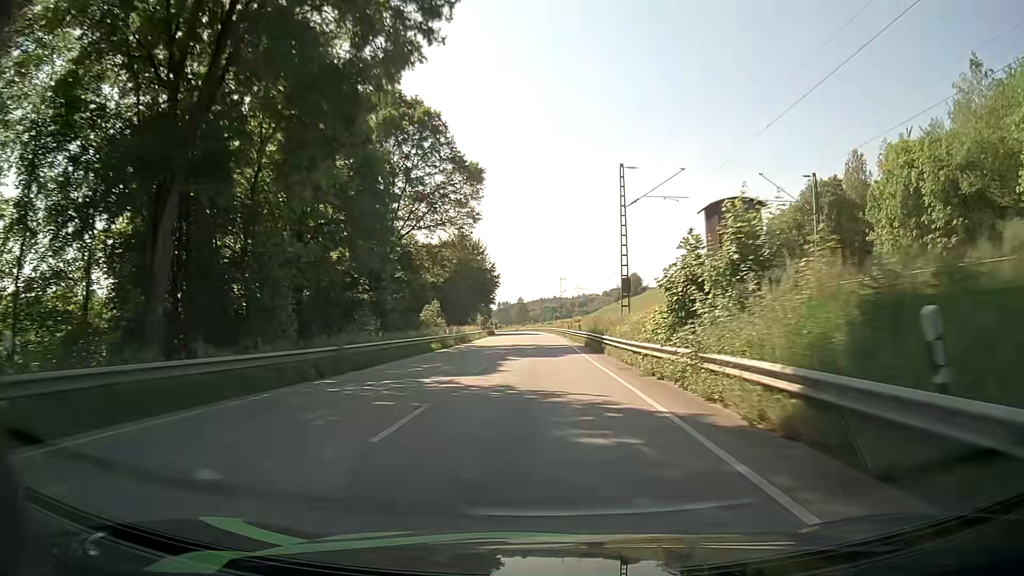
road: primary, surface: asphalt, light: Day
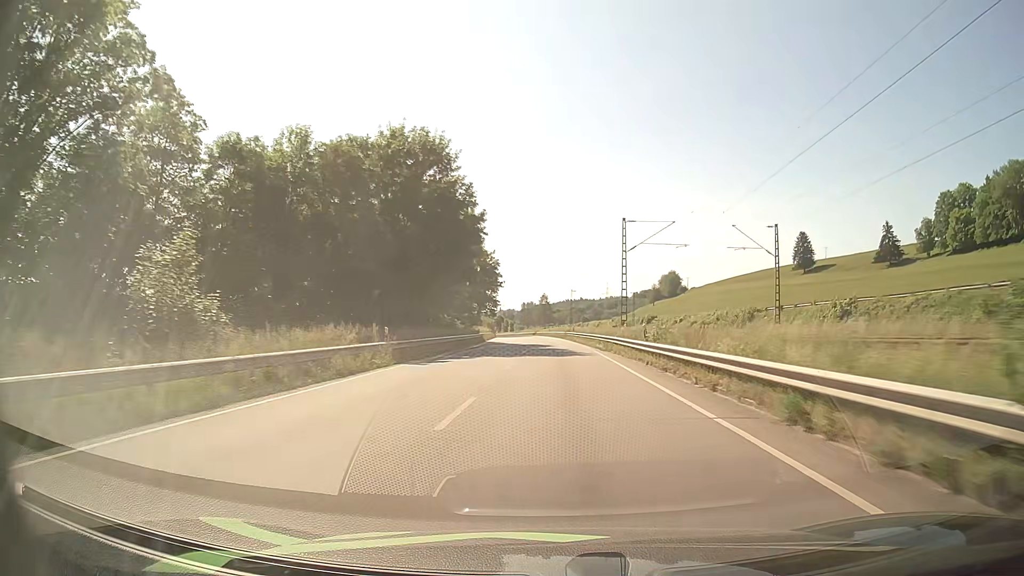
(-1.1, +60.6) m; -2°
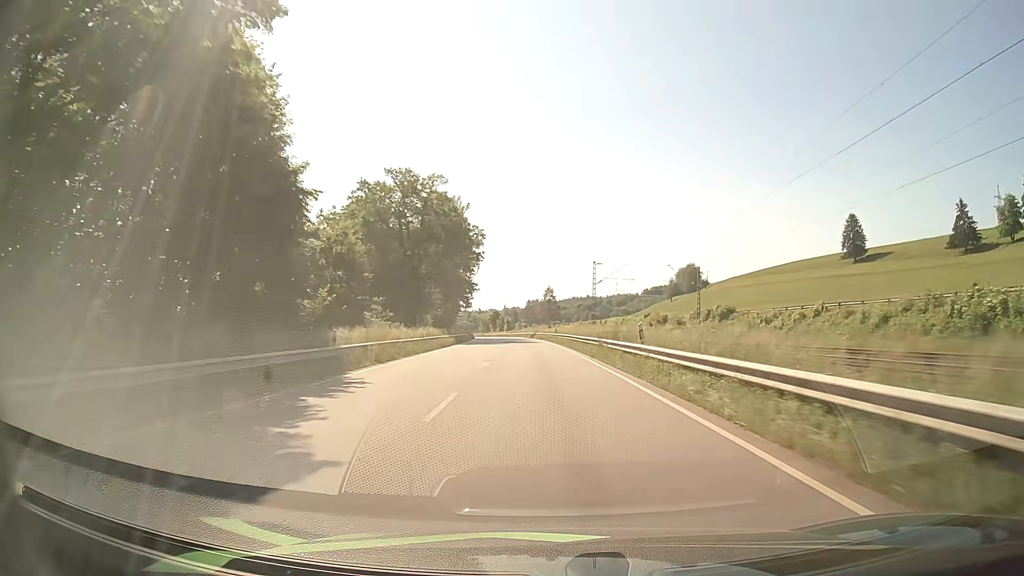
(+0.1, +48.3) m; 0°
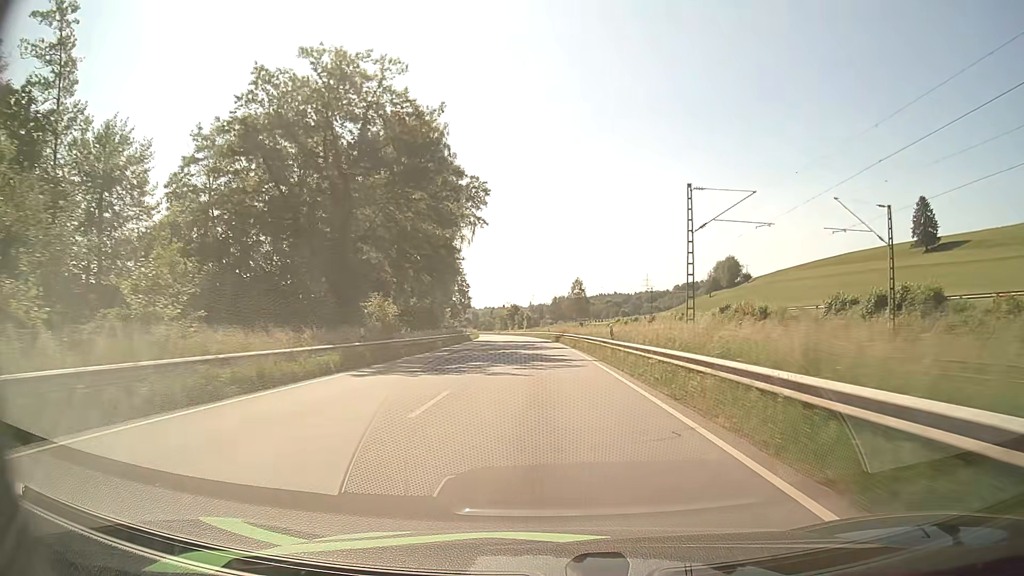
(-0.6, +36.7) m; -2°
(0, +10) (0, +20) (0, +30) (-1, +40) (-1, +50) (-2, +60) (-2, +70) (-3, +80) (-4, +90) (-4, +100) m
